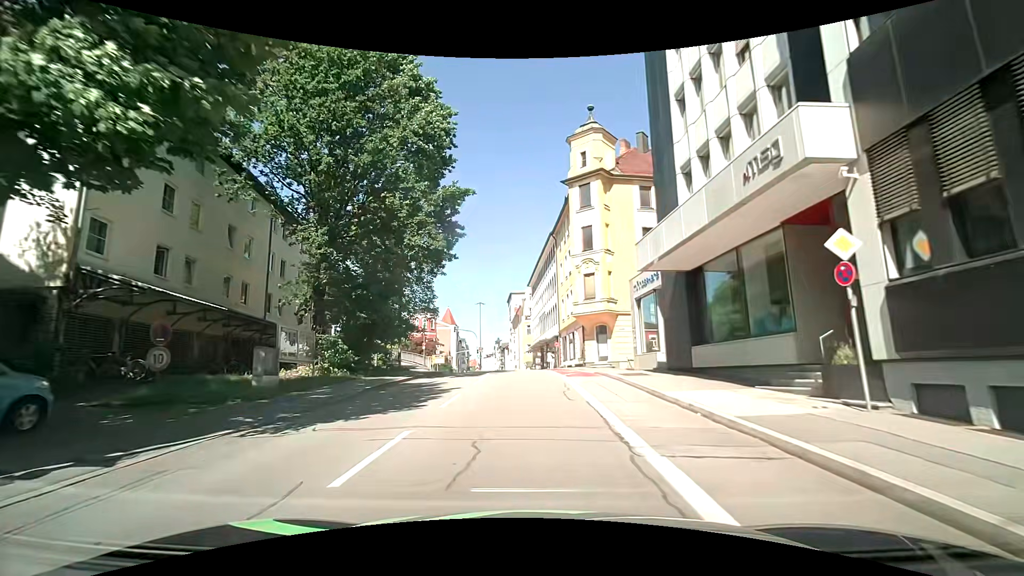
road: tertiary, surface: asphalt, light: Day
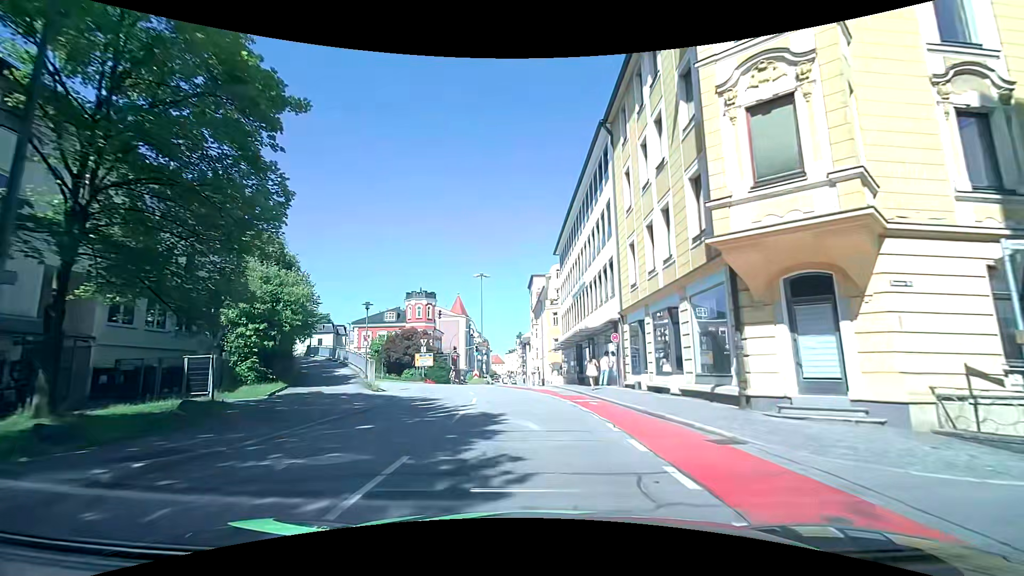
(-0.5, +25.1) m; -4°
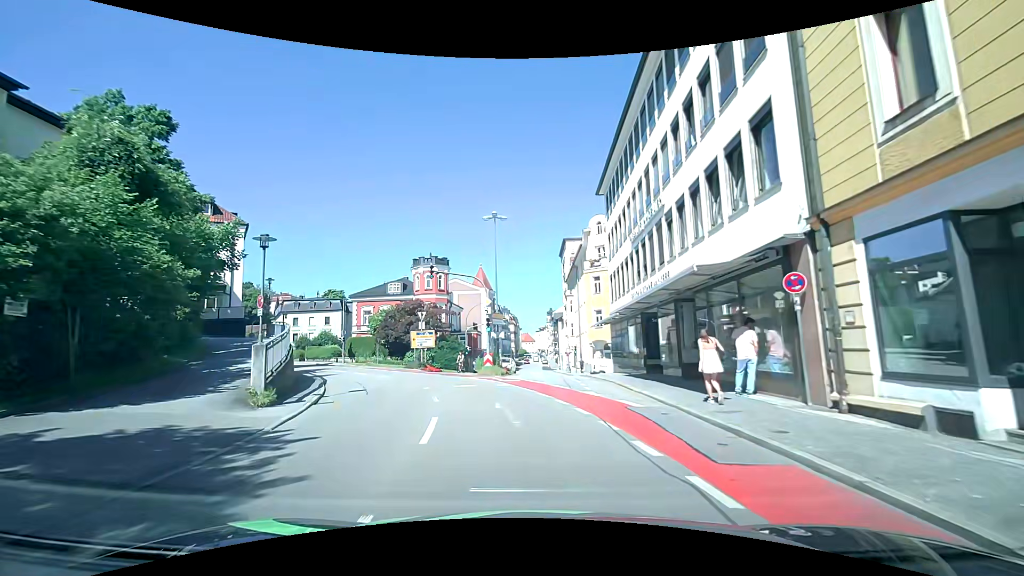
(+0.2, +14.7) m; -1°
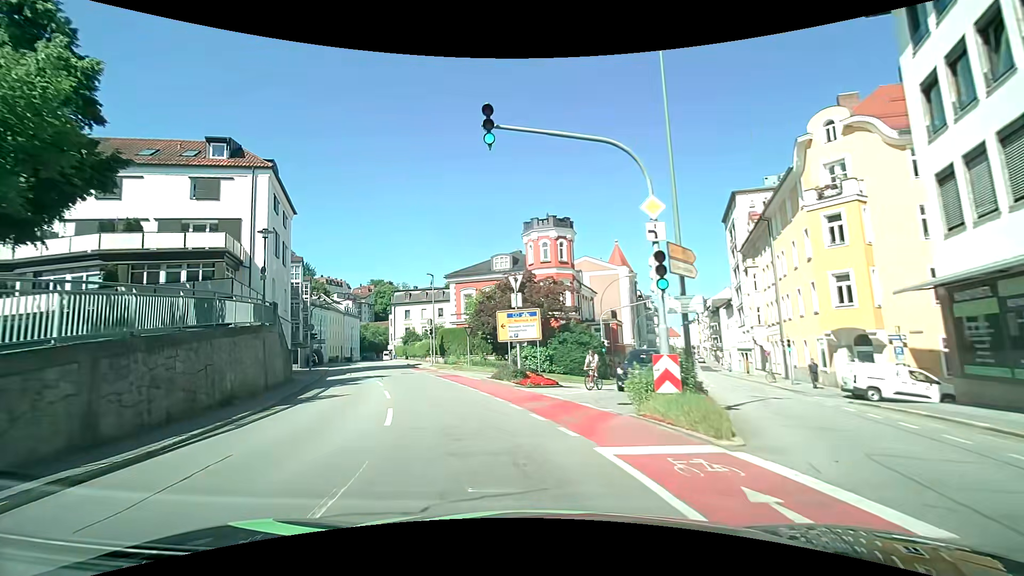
(-2.2, +19.2) m; -17°
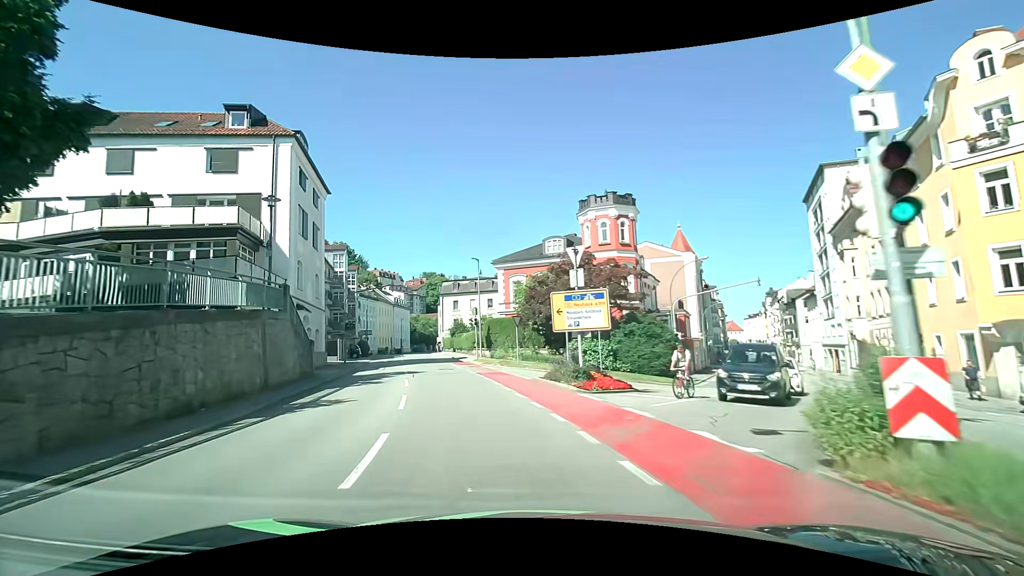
(-0.2, +5.0) m; -5°
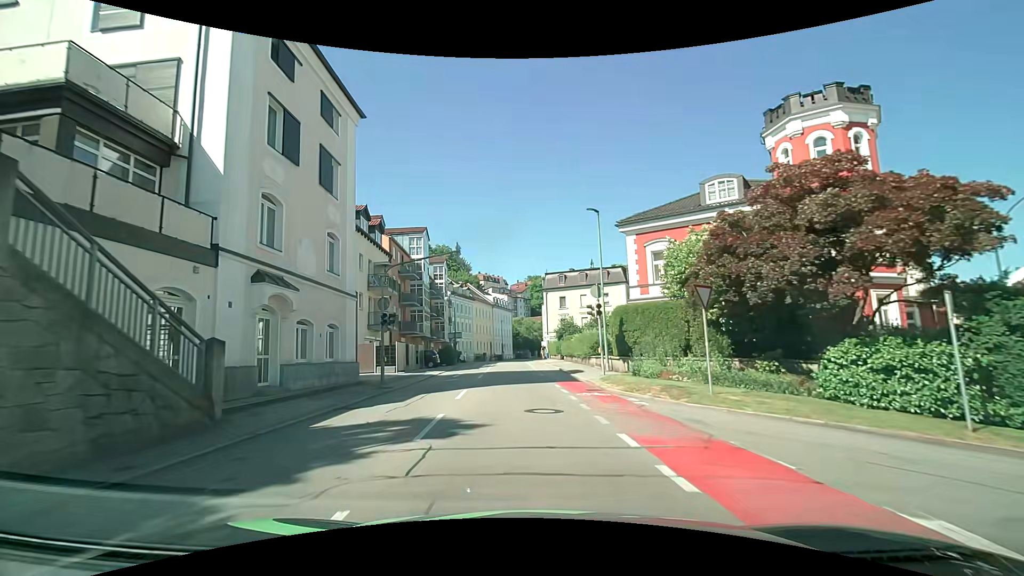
(-2.0, +16.1) m; -12°
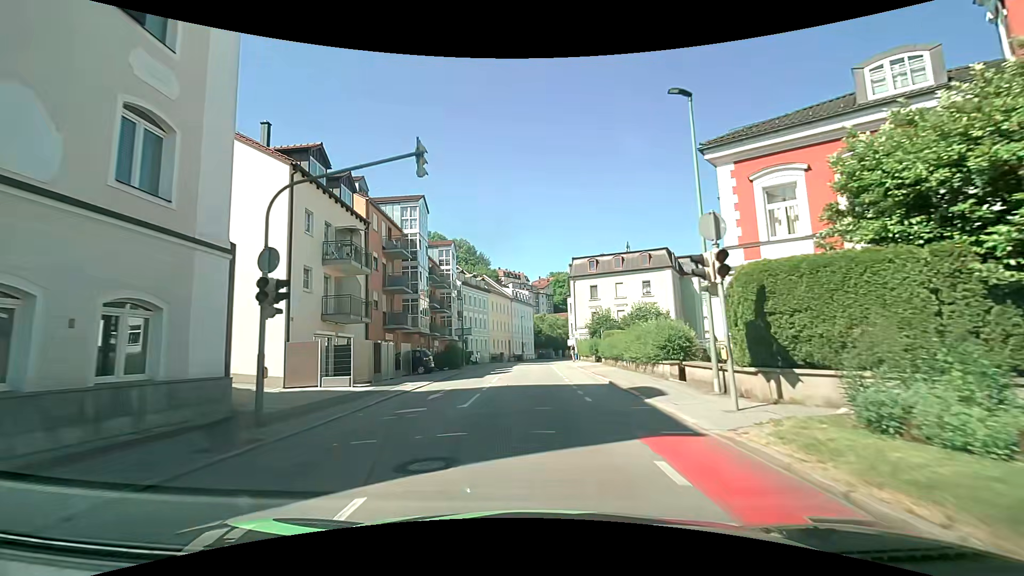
(-0.3, +11.7) m; -3°
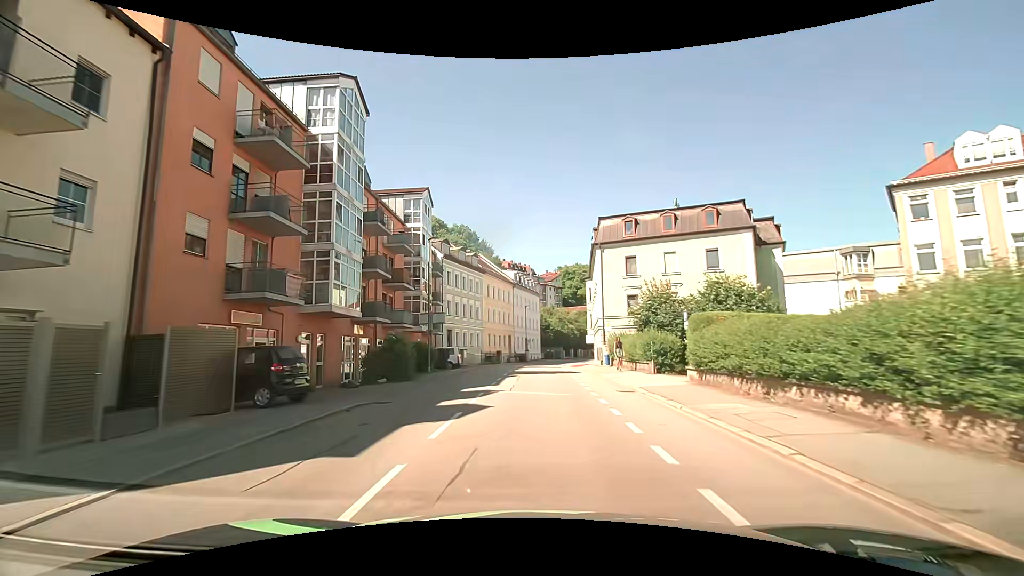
(-0.2, +18.9) m; 0°
(0, +10) (0, +20) (0, +30) (0, +40) (+1, +50) (+2, +60) (+4, +70) (+7, +79) (+10, +89) (+14, +98) m
